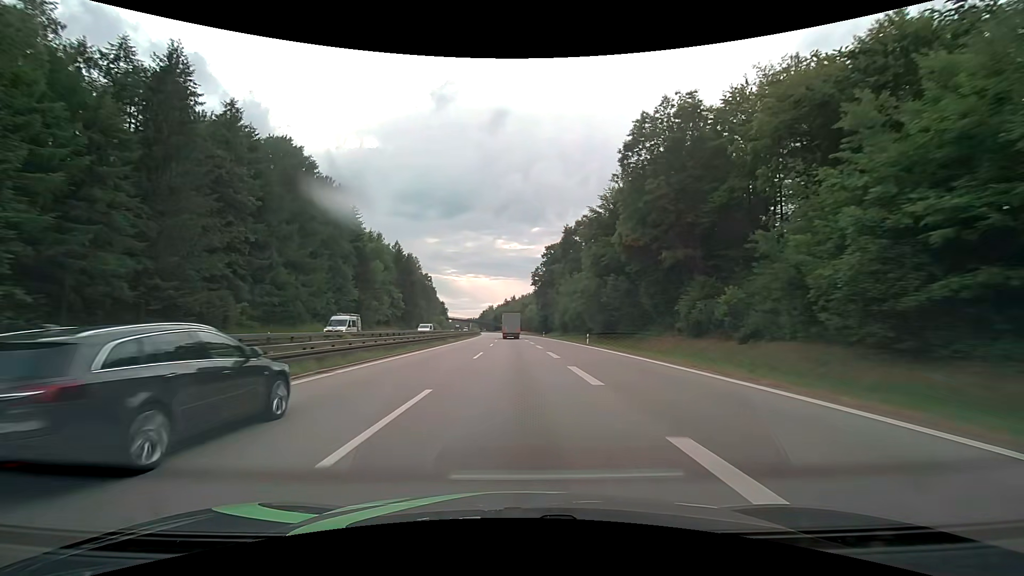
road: motorway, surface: asphalt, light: Day
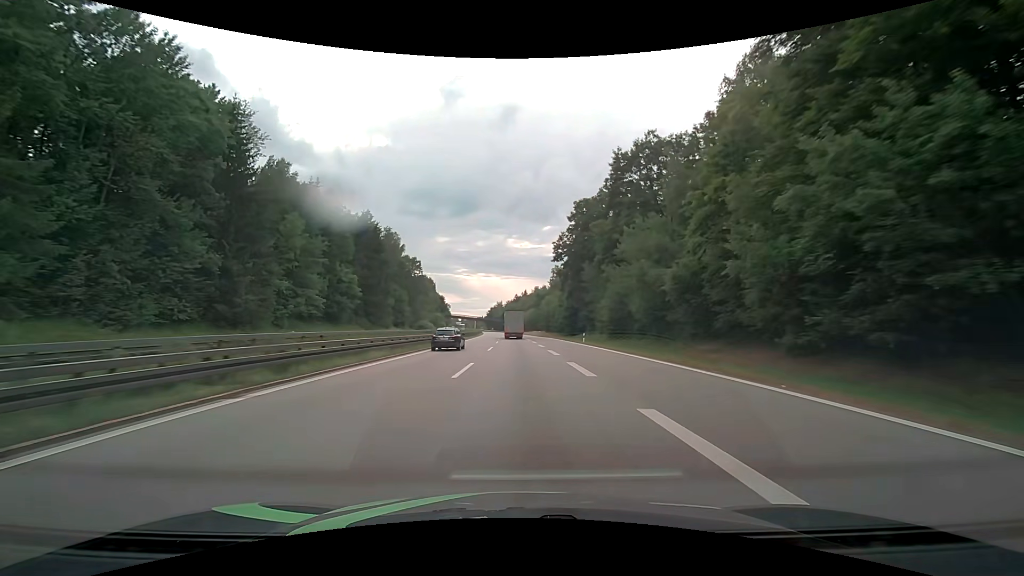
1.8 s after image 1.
(-0.5, +45.9) m; -1°
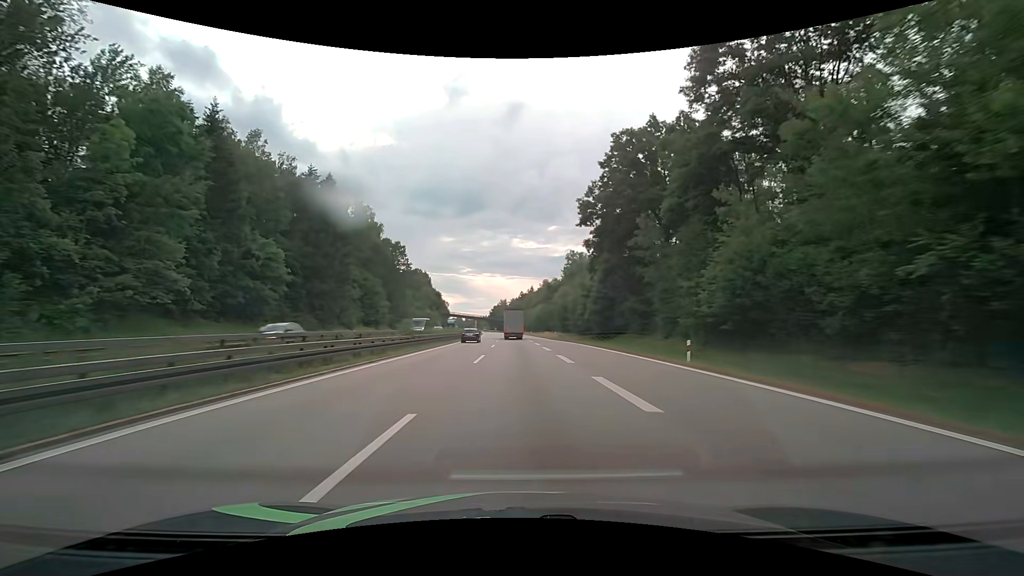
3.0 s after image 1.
(-0.1, +30.2) m; -1°
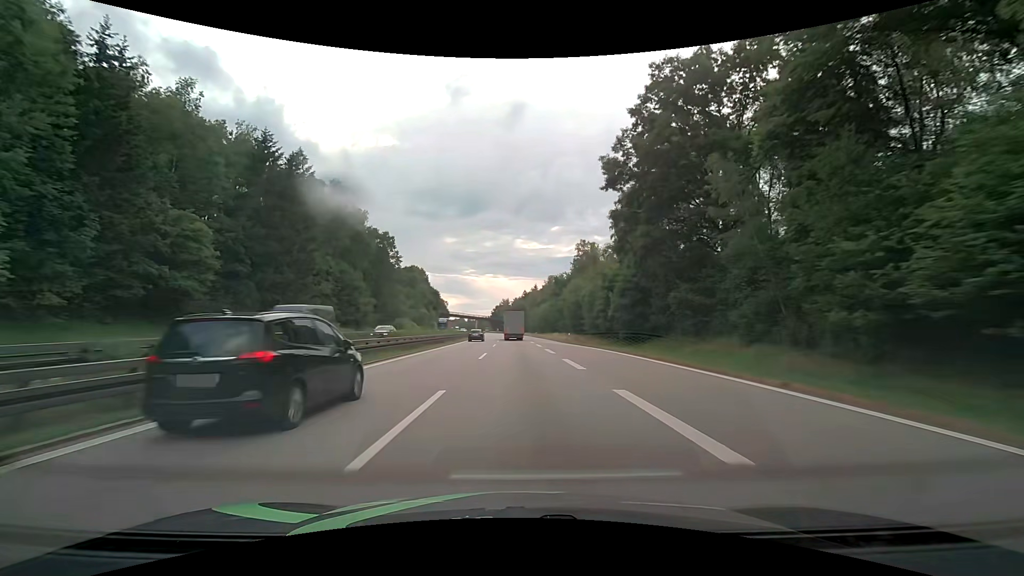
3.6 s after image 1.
(-0.1, +15.2) m; 0°
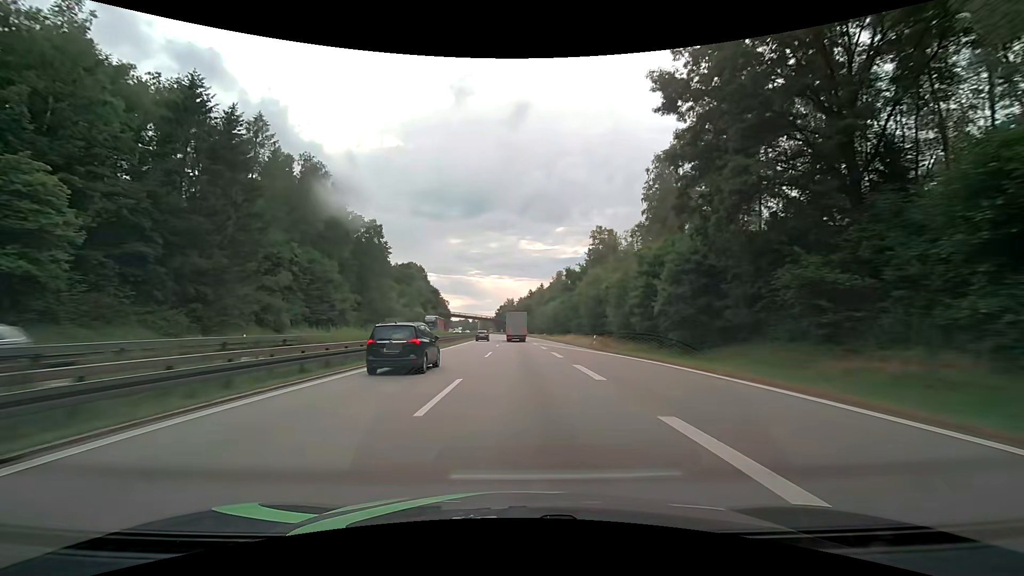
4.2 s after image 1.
(0.0, +15.4) m; 0°
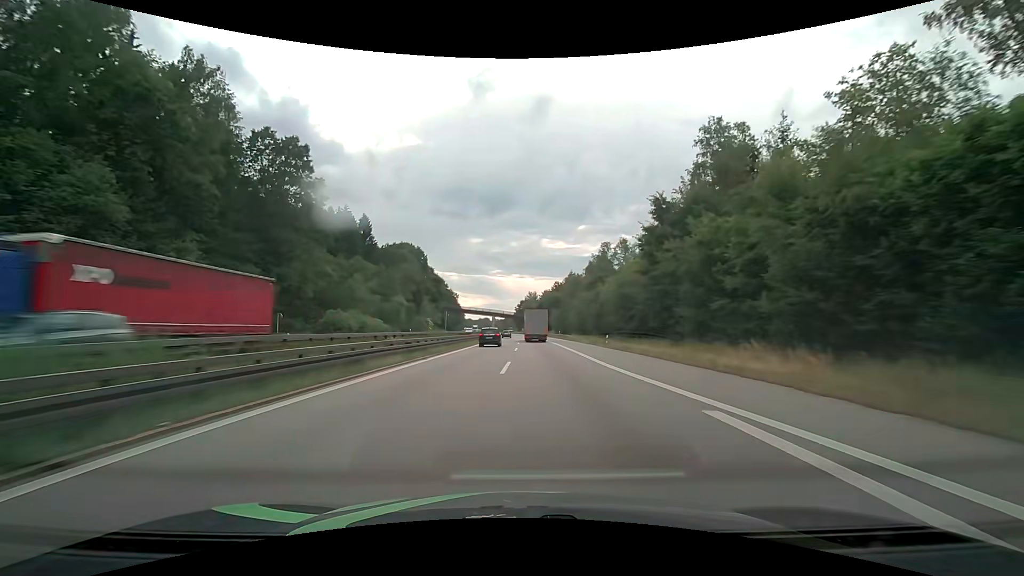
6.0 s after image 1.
(-0.9, +47.2) m; -2°
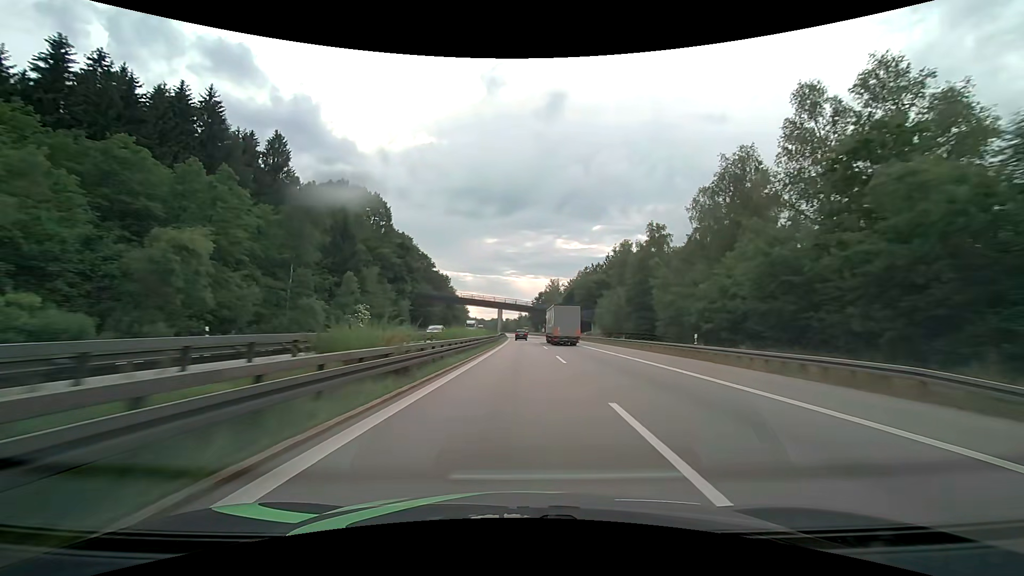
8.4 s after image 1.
(-1.8, +67.2) m; -2°
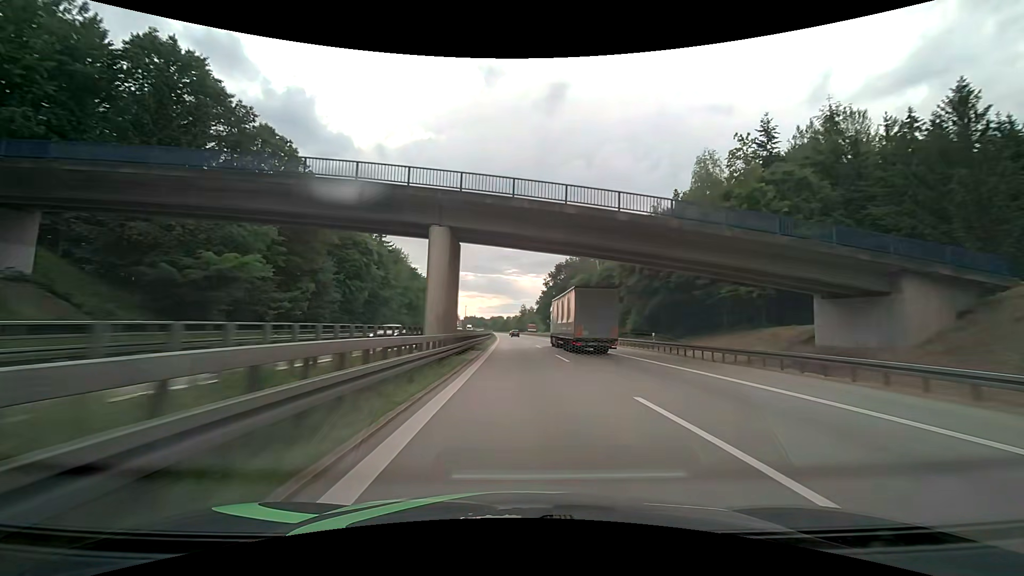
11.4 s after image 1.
(+0.2, +90.8) m; 0°
(0, +10) (0, +20) (0, +30) (0, +40) (0, +50) (-1, +60) (-1, +70) (-1, +80) (-2, +90) (-2, +100) m
